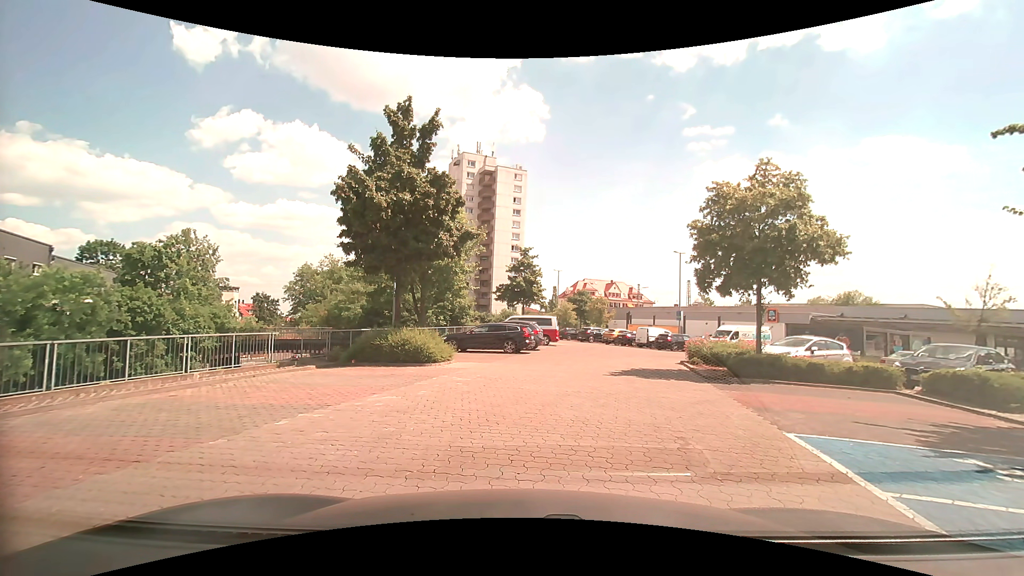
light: Day
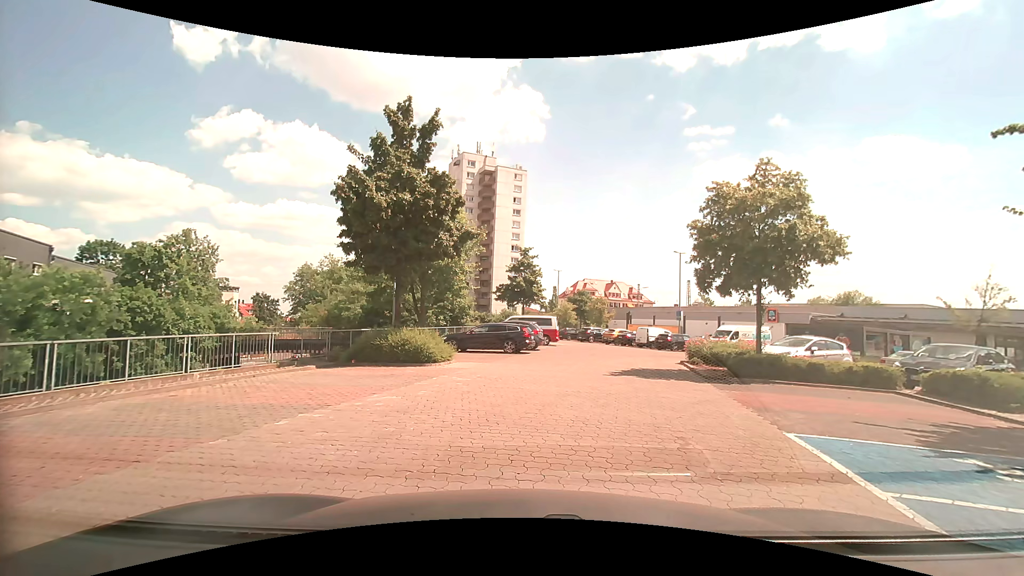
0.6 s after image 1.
(0.0, 0.0) m; 0°
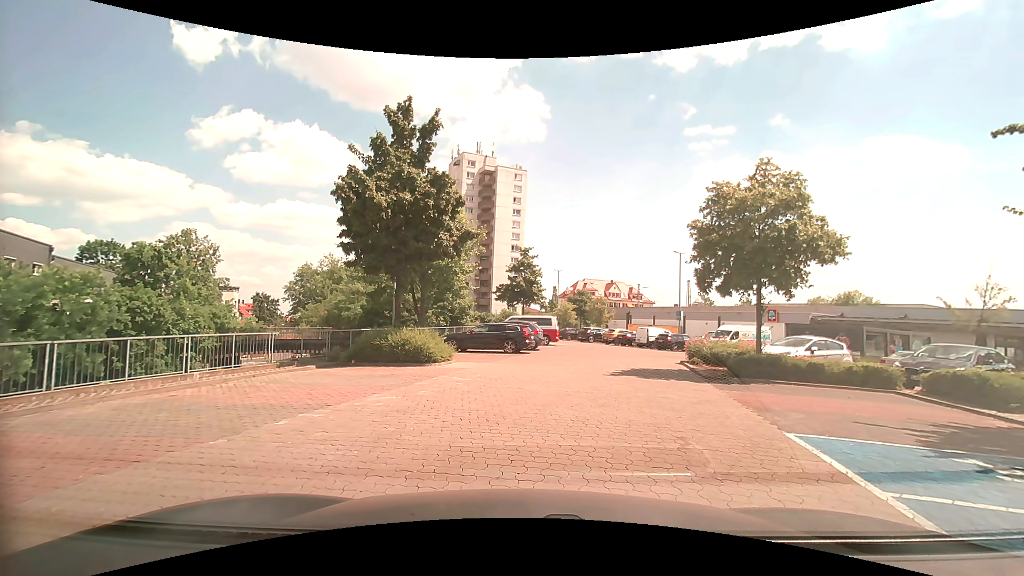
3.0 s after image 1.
(0.0, 0.0) m; 0°
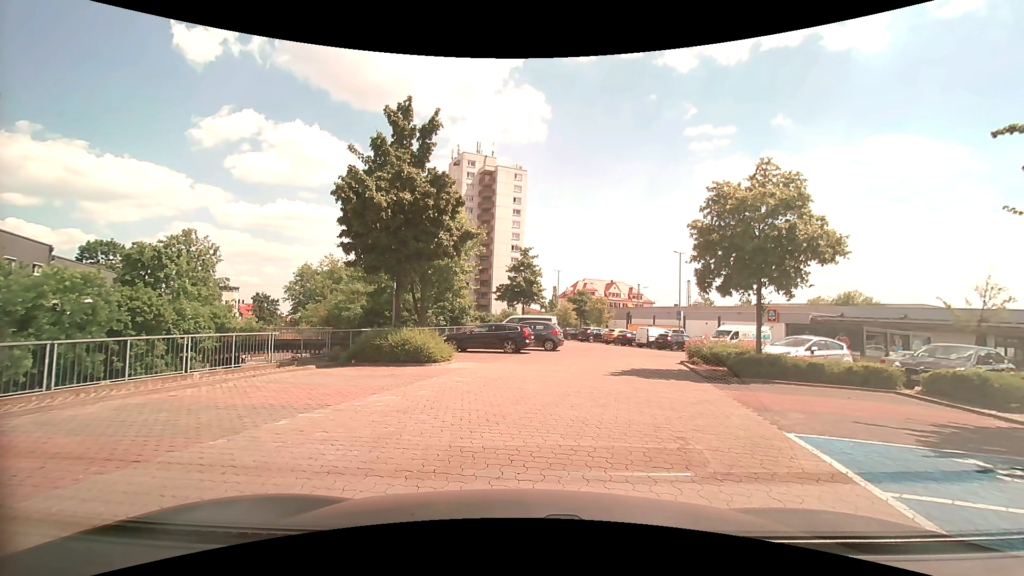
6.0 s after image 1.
(0.0, 0.0) m; 0°
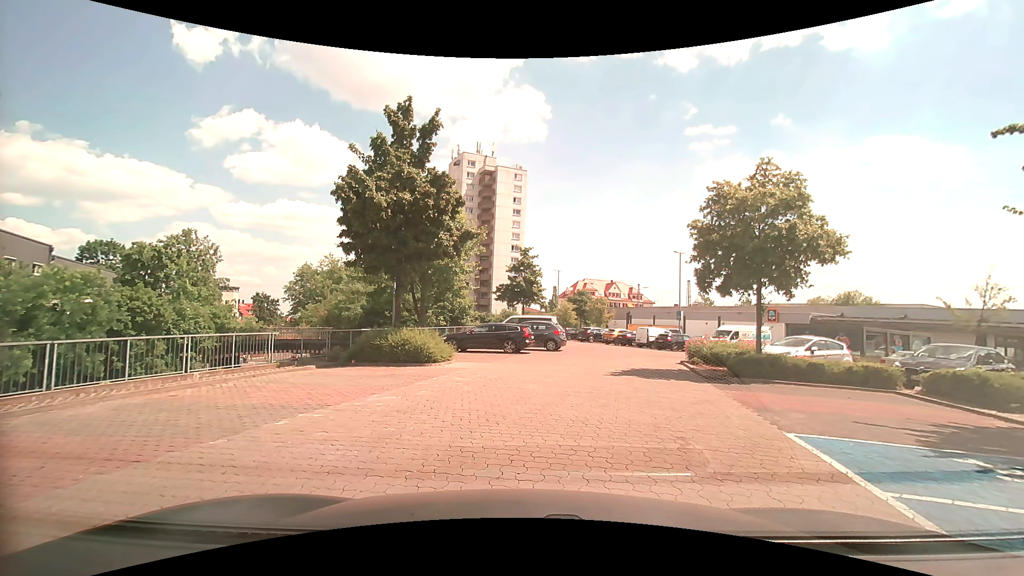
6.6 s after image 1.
(0.0, 0.0) m; 0°
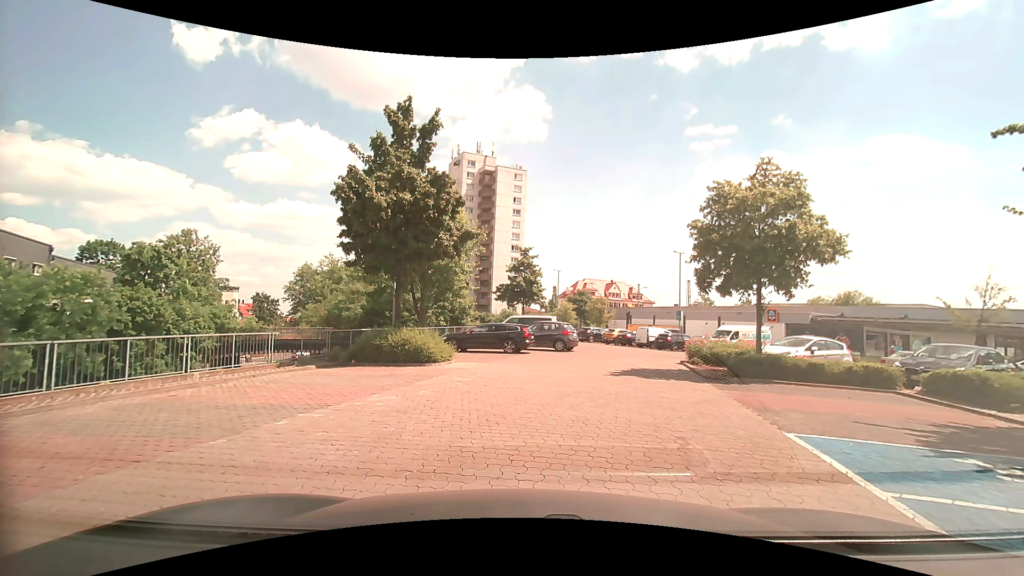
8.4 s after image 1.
(0.0, 0.0) m; 0°
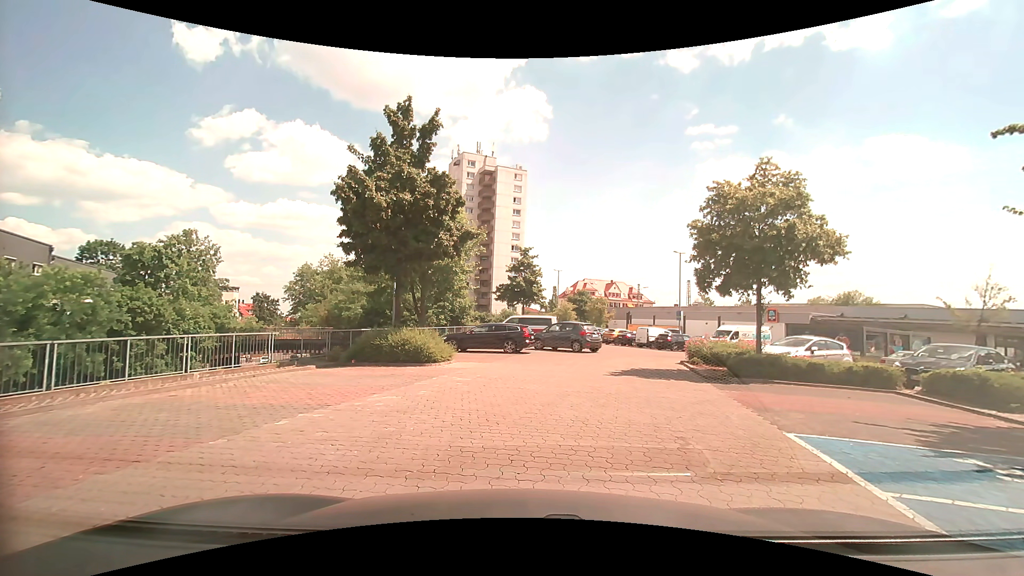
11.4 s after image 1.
(0.0, 0.0) m; 0°
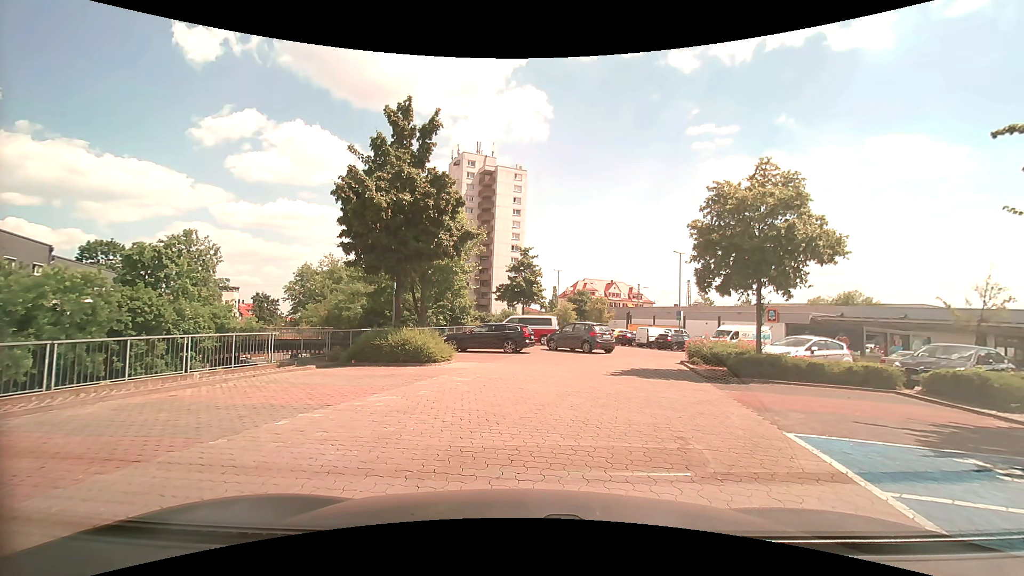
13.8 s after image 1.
(0.0, 0.0) m; 0°
